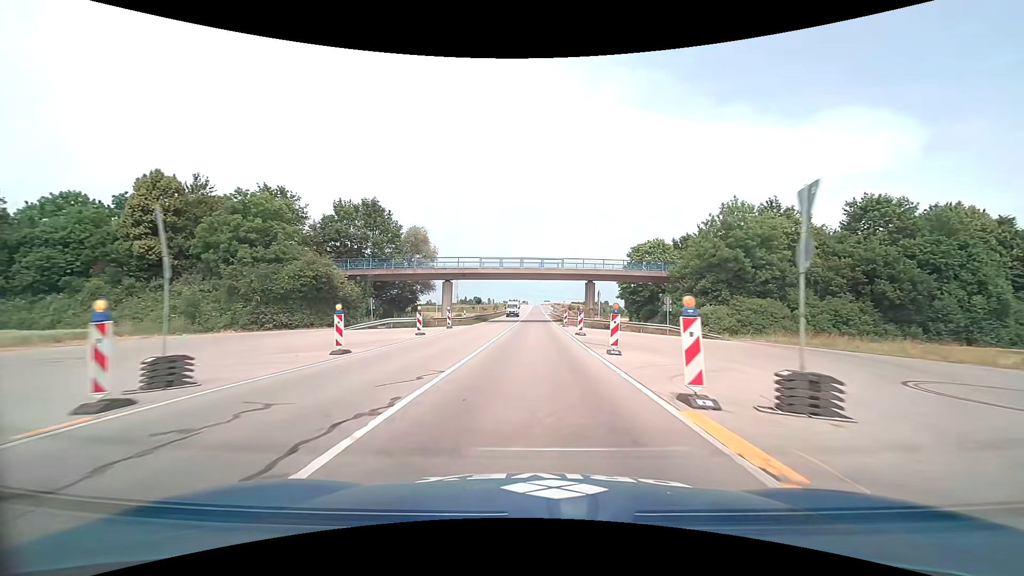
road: primary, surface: asphalt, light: Day
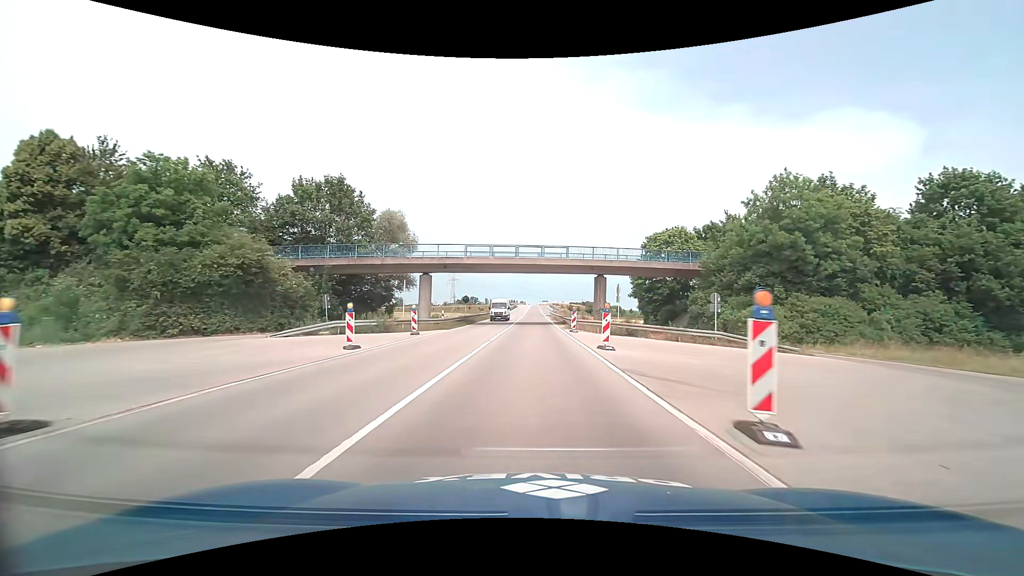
(0.0, +10.5) m; 0°
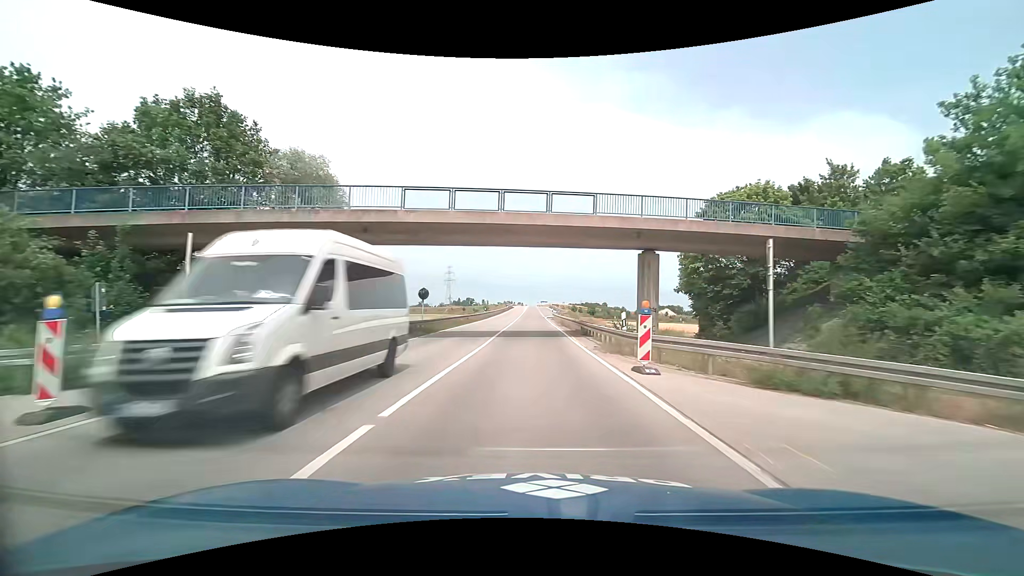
(+0.1, +20.5) m; 0°
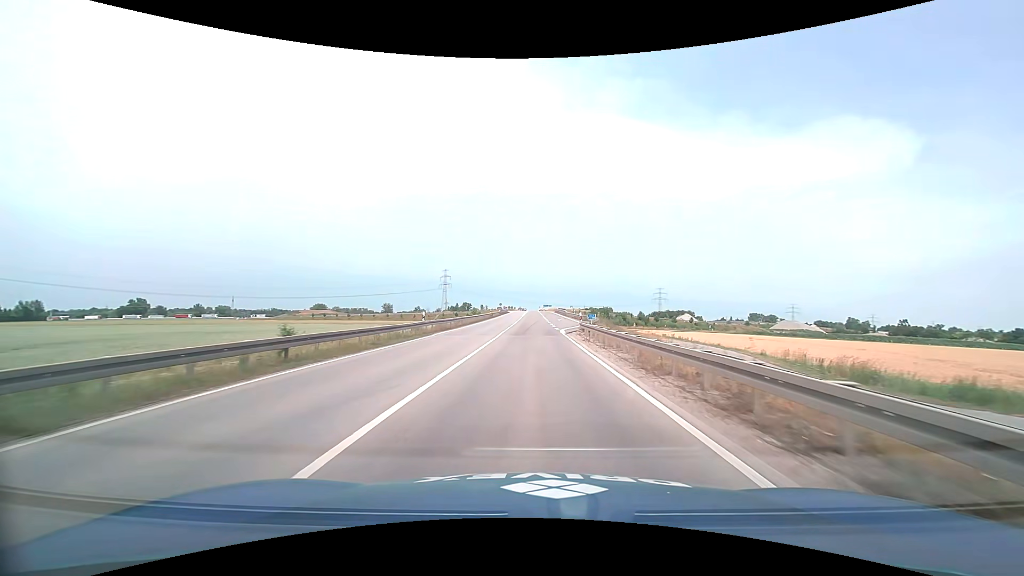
(0.0, +40.6) m; 0°
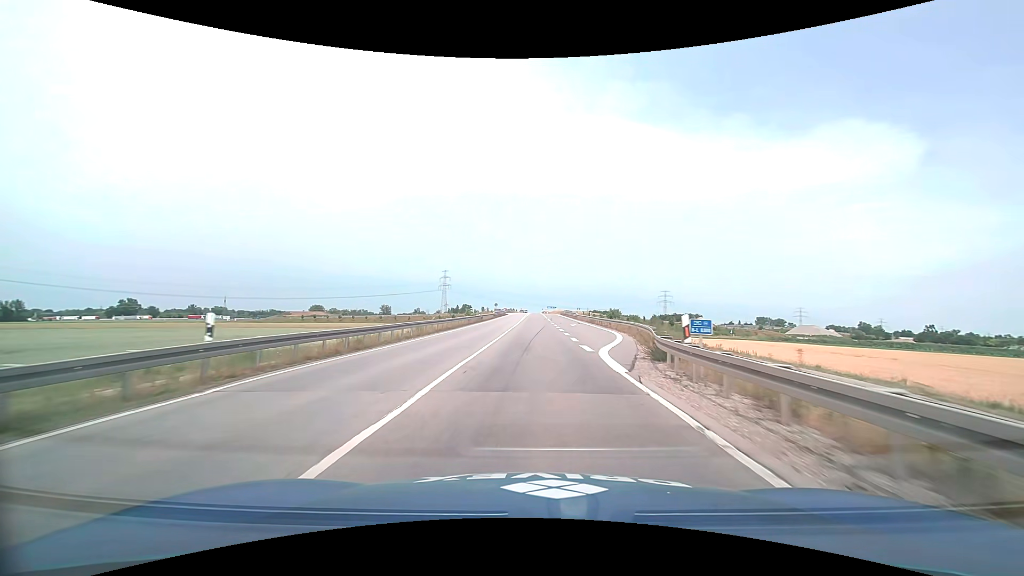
(-0.1, +20.5) m; 0°
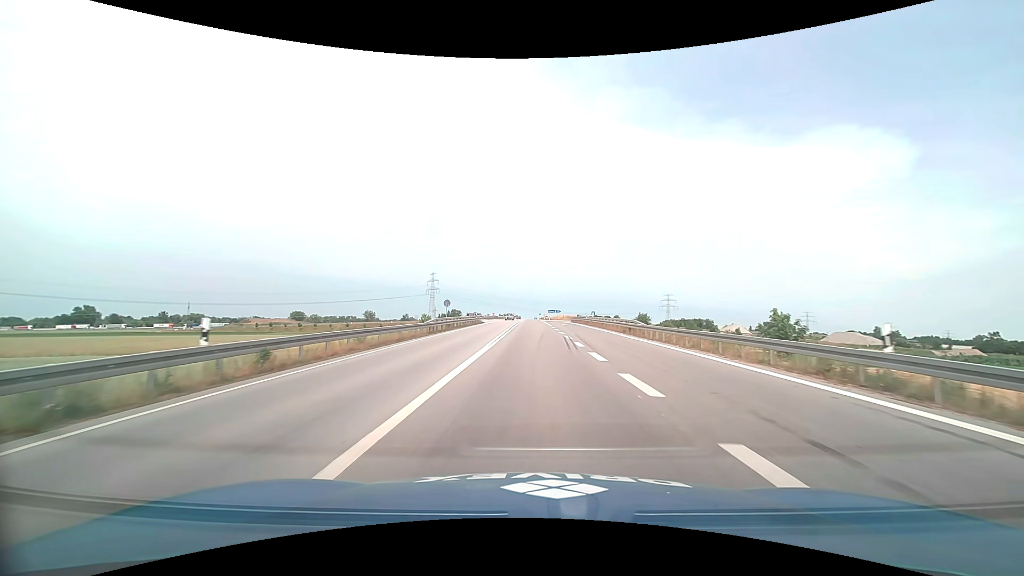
(+0.1, +51.5) m; 0°
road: trunk
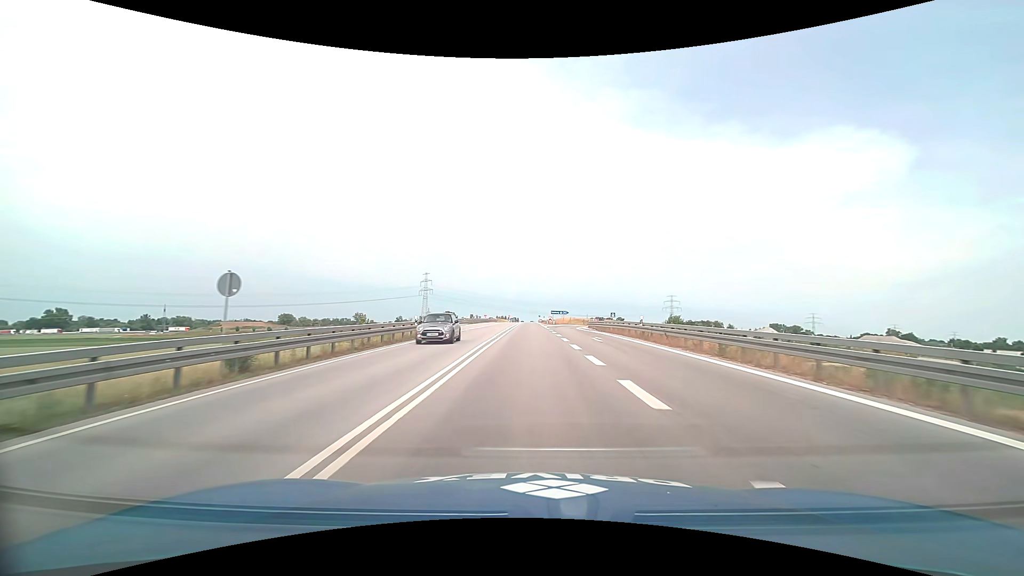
(+0.1, +31.3) m; 0°
(0, +10) (0, +20) (0, +30) (0, +40) (0, +50) (0, +60) (0, +70) (0, +80) (0, +90) (-1, +100) m
